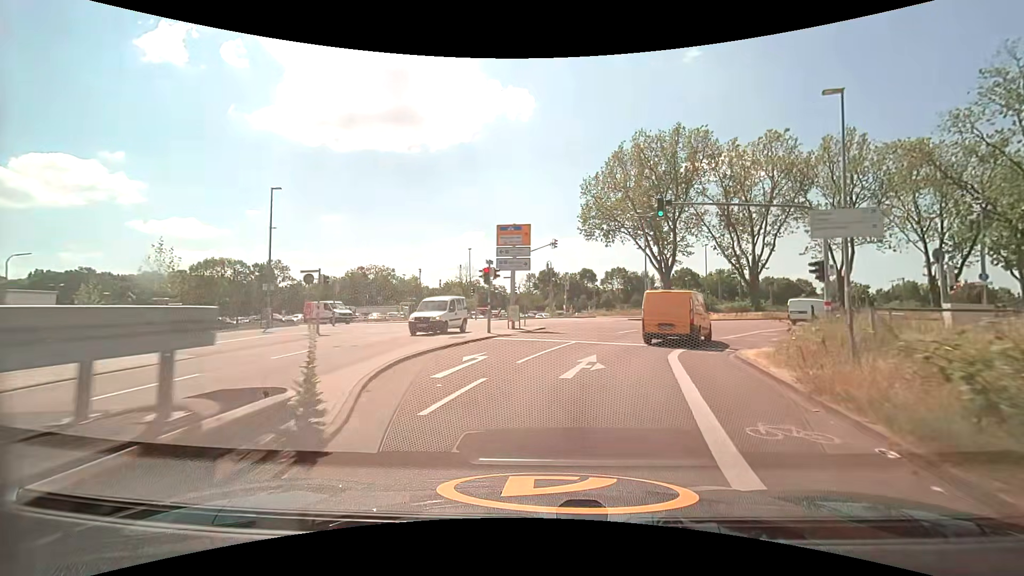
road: secondary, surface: asphalt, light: Day
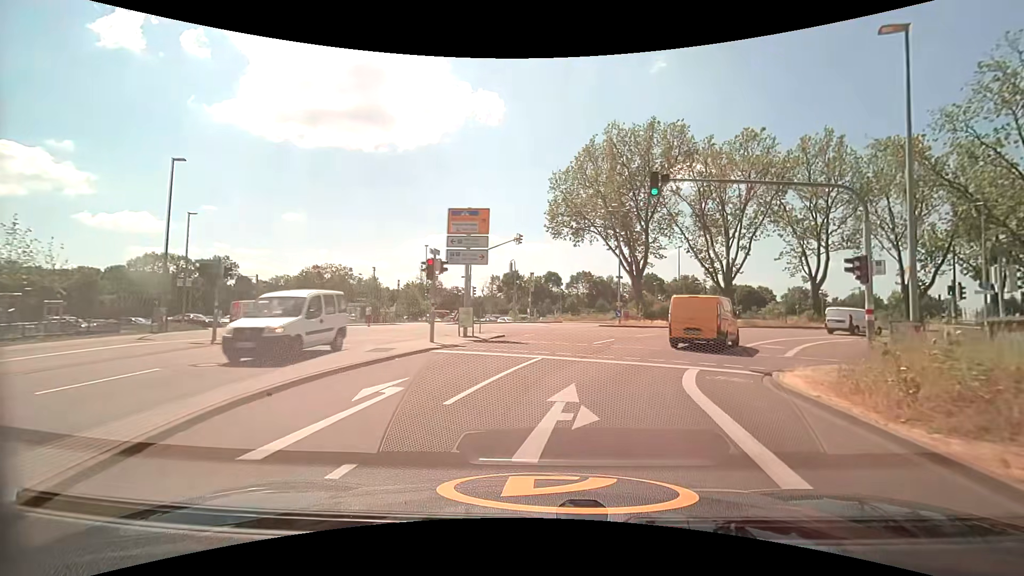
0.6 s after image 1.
(-0.1, +5.1) m; 0°
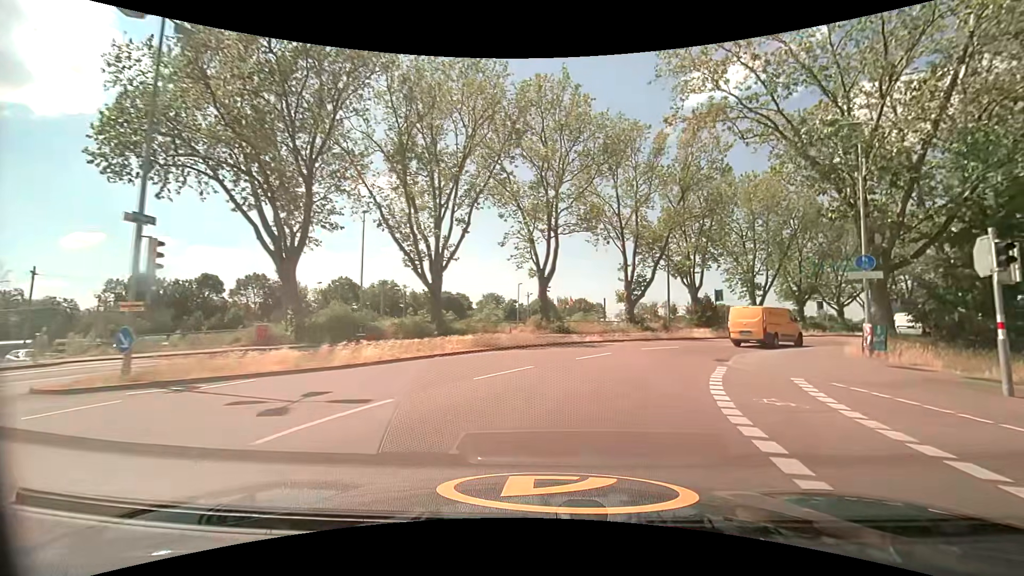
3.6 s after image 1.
(+7.0, +24.7) m; +32°
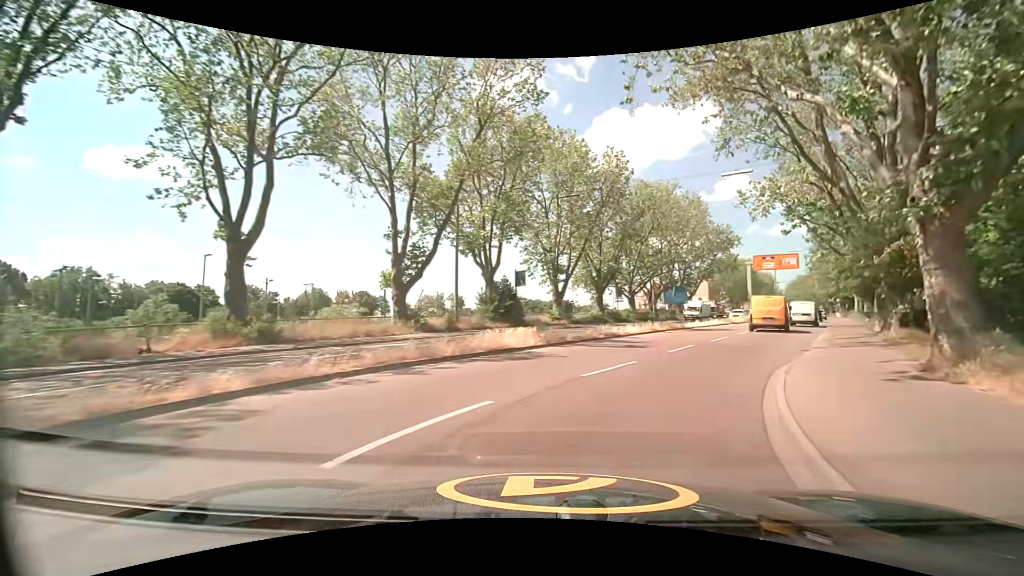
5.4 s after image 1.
(+3.8, +17.4) m; +24°
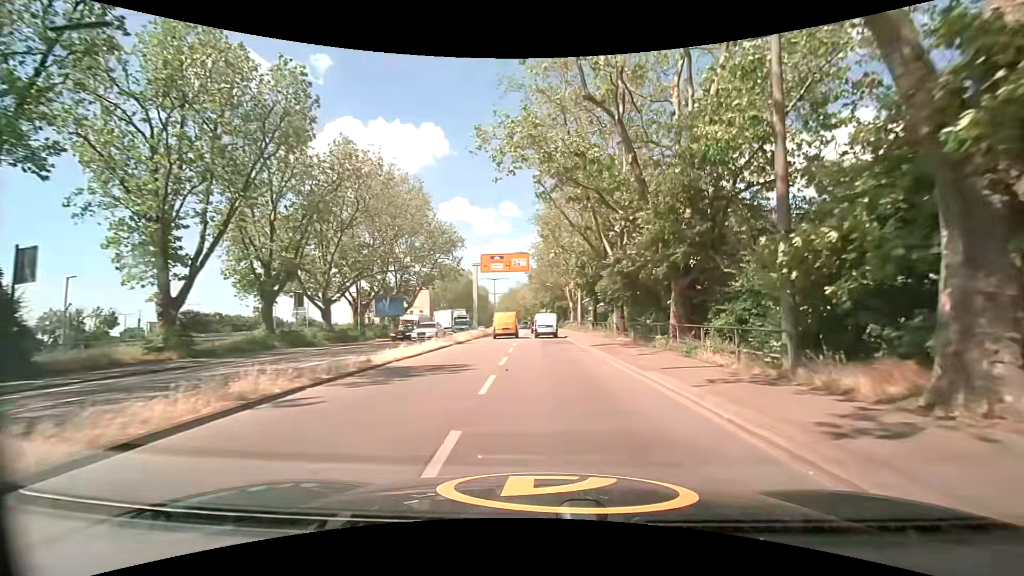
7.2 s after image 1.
(+5.1, +17.4) m; +31°
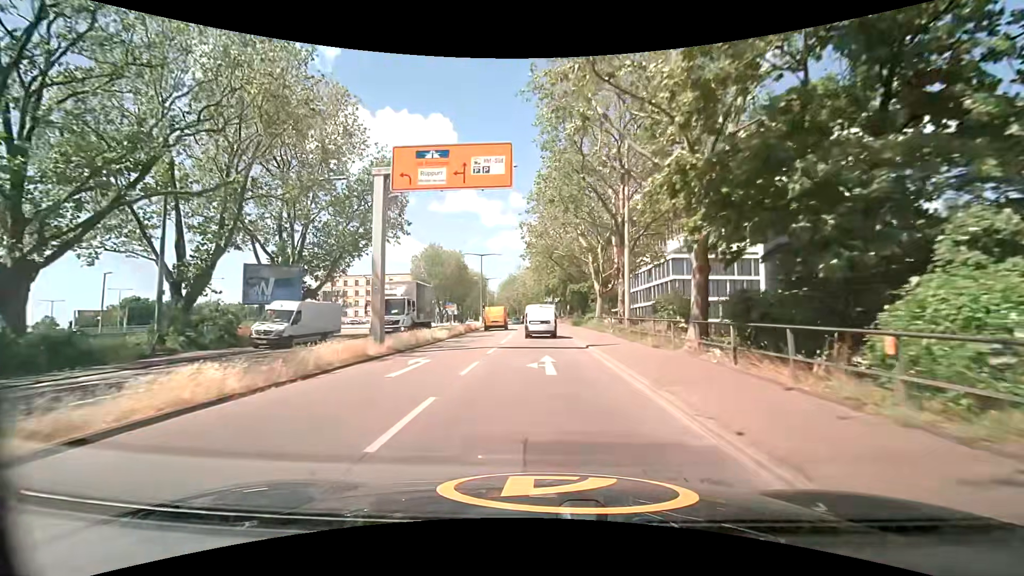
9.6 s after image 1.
(+0.2, +28.2) m; -1°
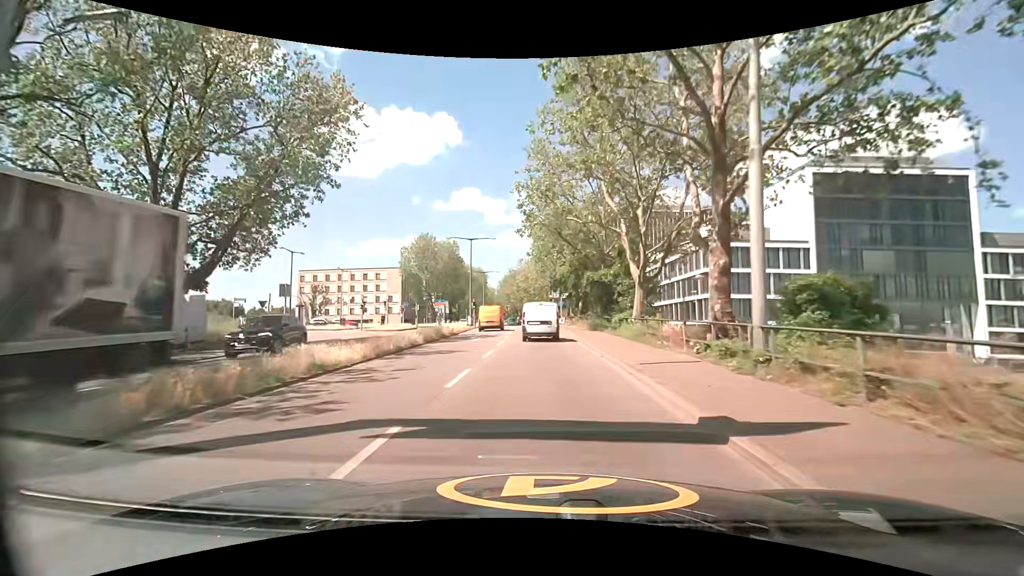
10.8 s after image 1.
(0.0, +14.0) m; 0°
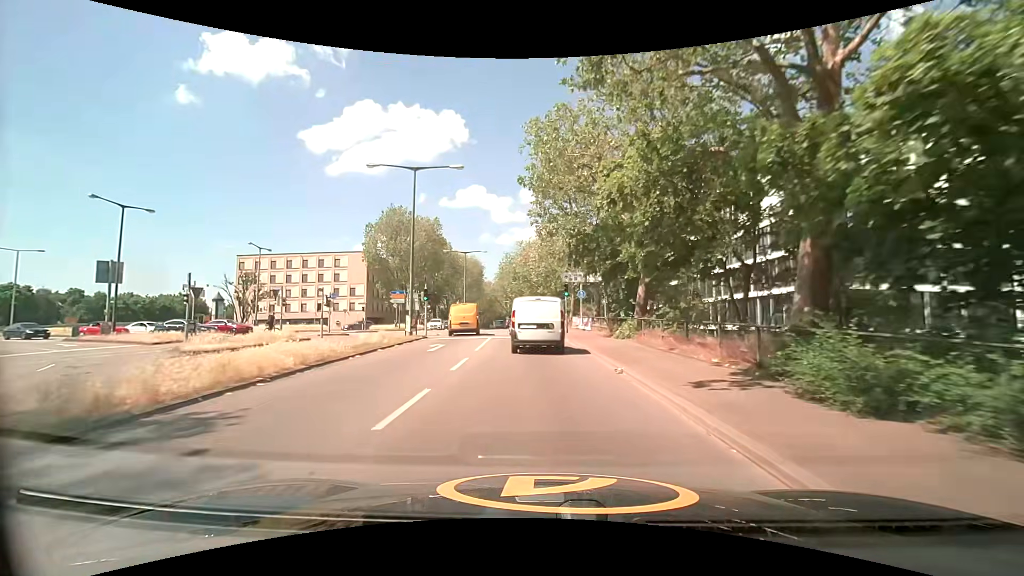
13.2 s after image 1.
(-0.3, +27.3) m; -1°
(0, +10) (0, +20) (-1, +30) (-1, +40) (-2, +50) (-3, +60) (-4, +70) (-5, +80) (-6, +90) (-7, +100) m
